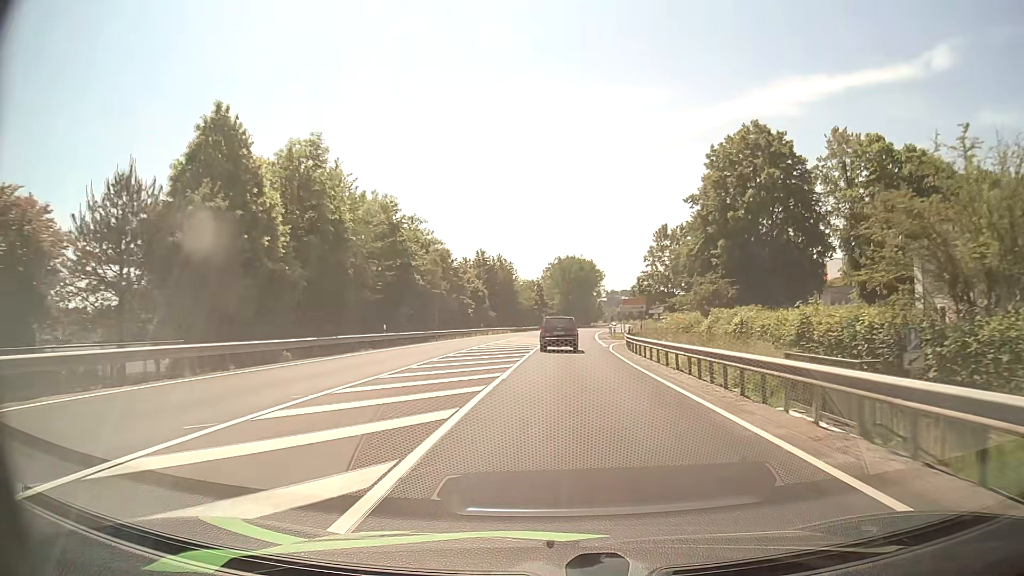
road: primary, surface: asphalt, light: Day
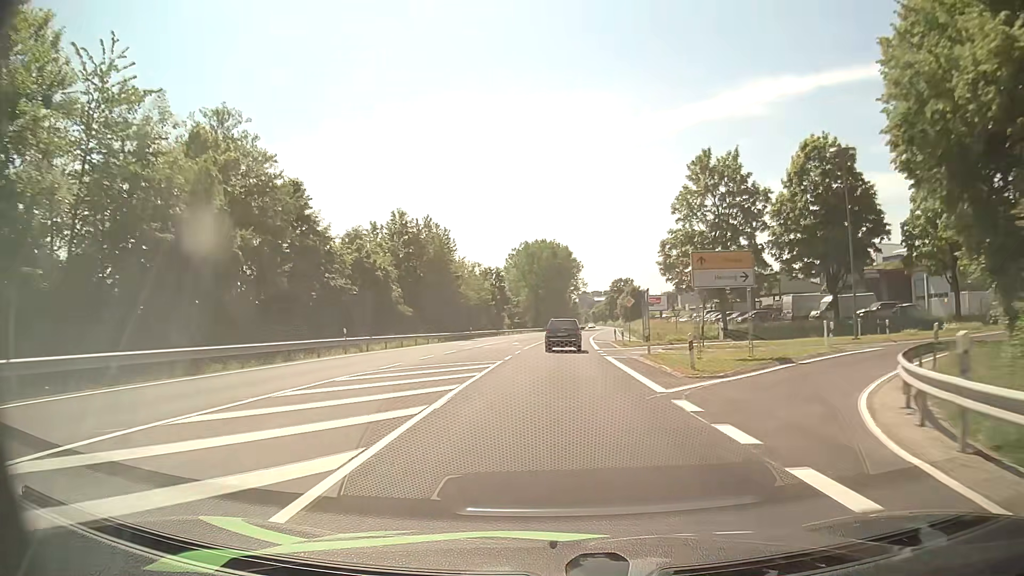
(+1.5, +44.0) m; +3°
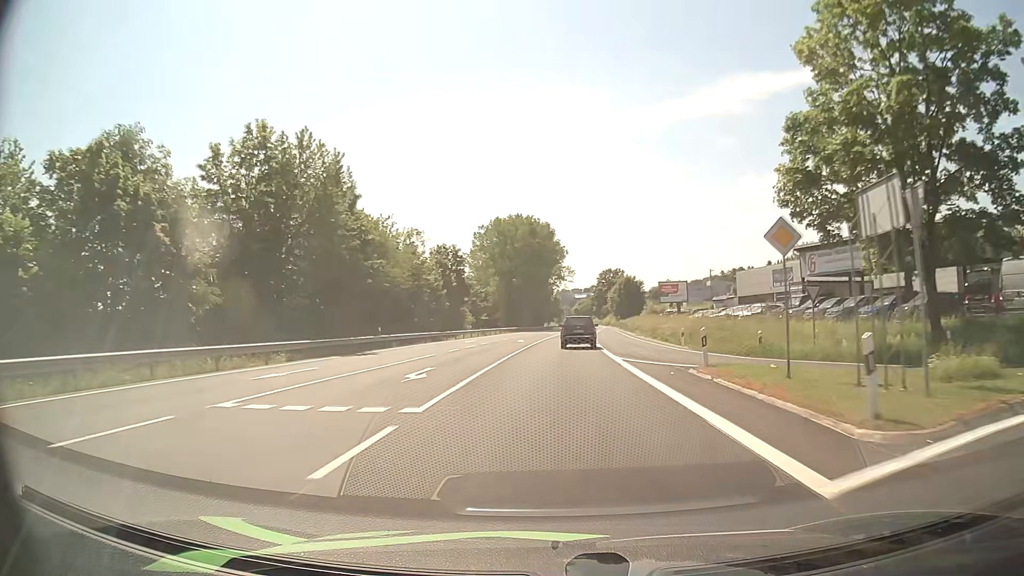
(+0.4, +33.8) m; +2°
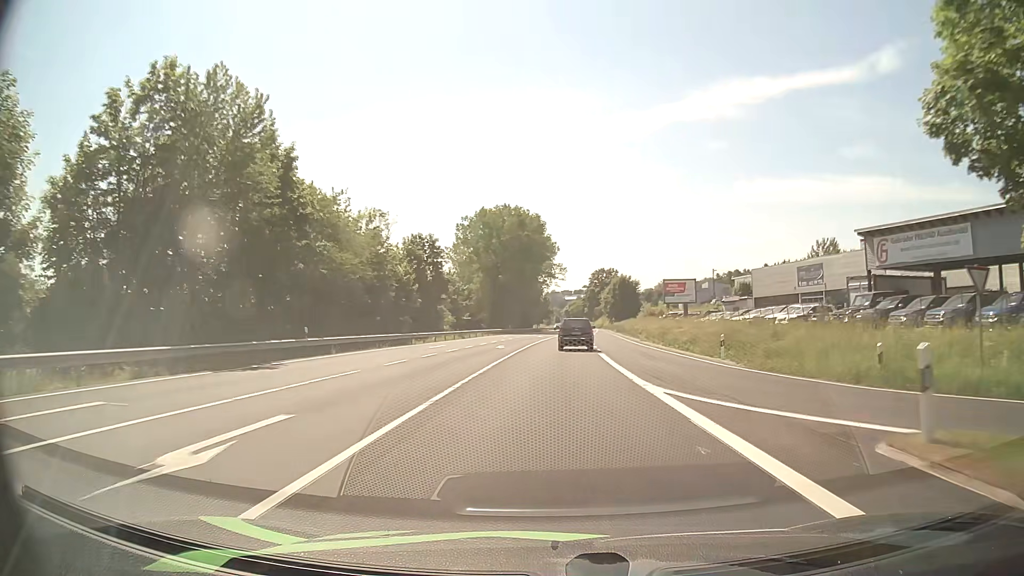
(+0.1, +11.3) m; +1°
(0, +10) (0, +20) (+1, +30) (+1, +40) (+1, +50) (+2, +60) (+2, +70) (+3, +80) (+3, +90) (+4, +100) m
